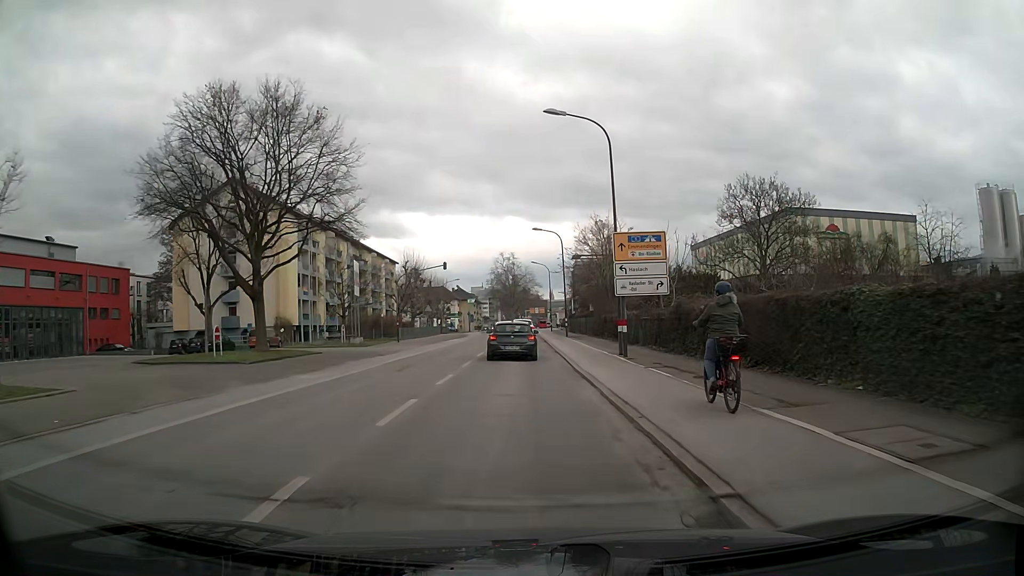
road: secondary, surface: asphalt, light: Day
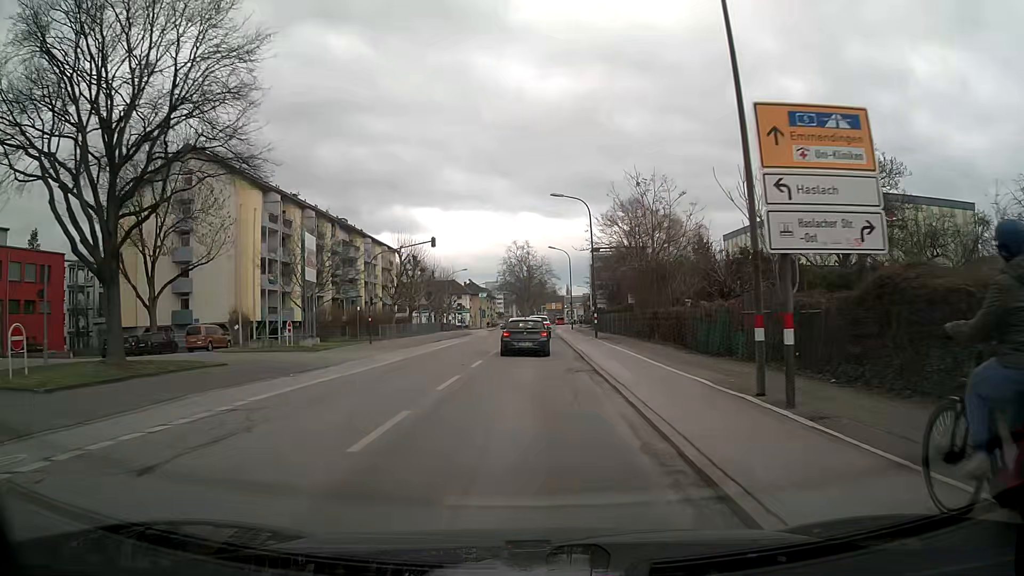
(-0.1, +13.9) m; -2°
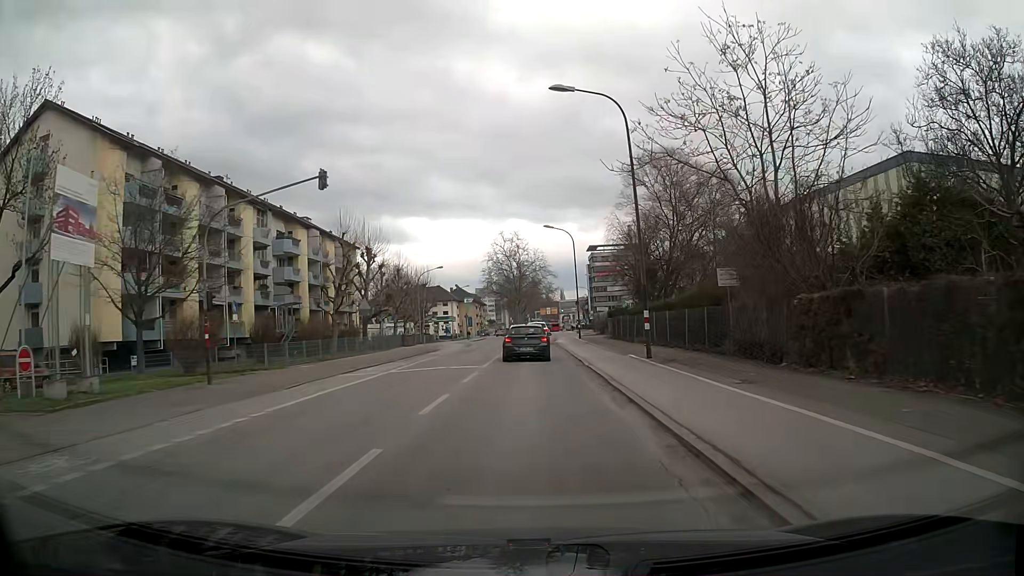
(+0.2, +20.5) m; +1°
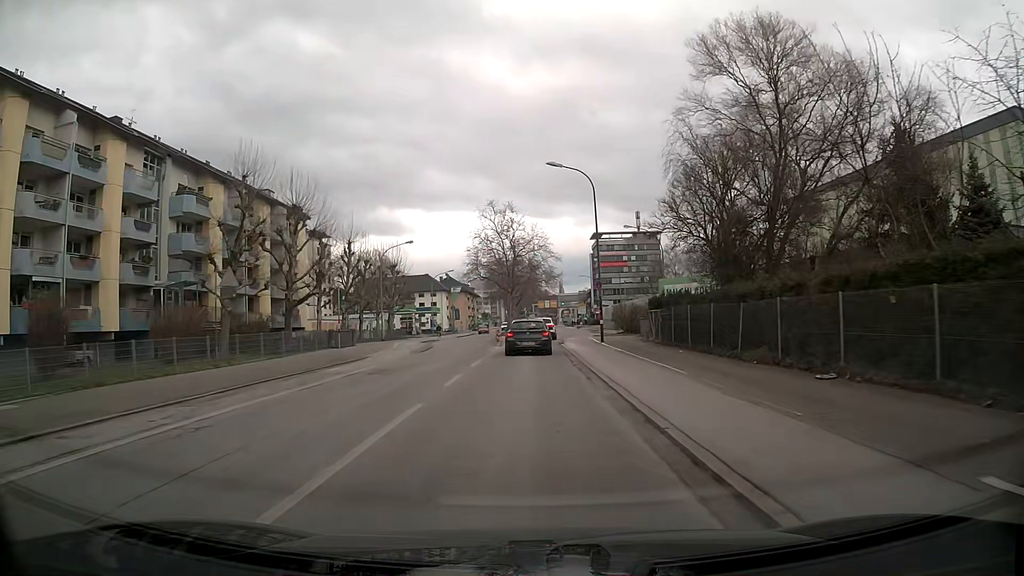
(+0.1, +20.2) m; 0°
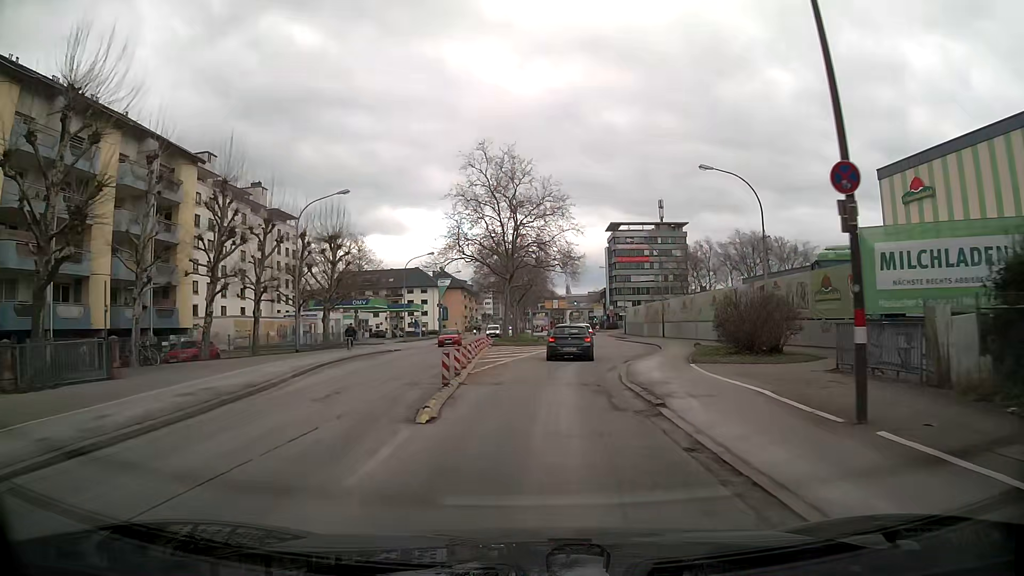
(-0.3, +26.6) m; 0°
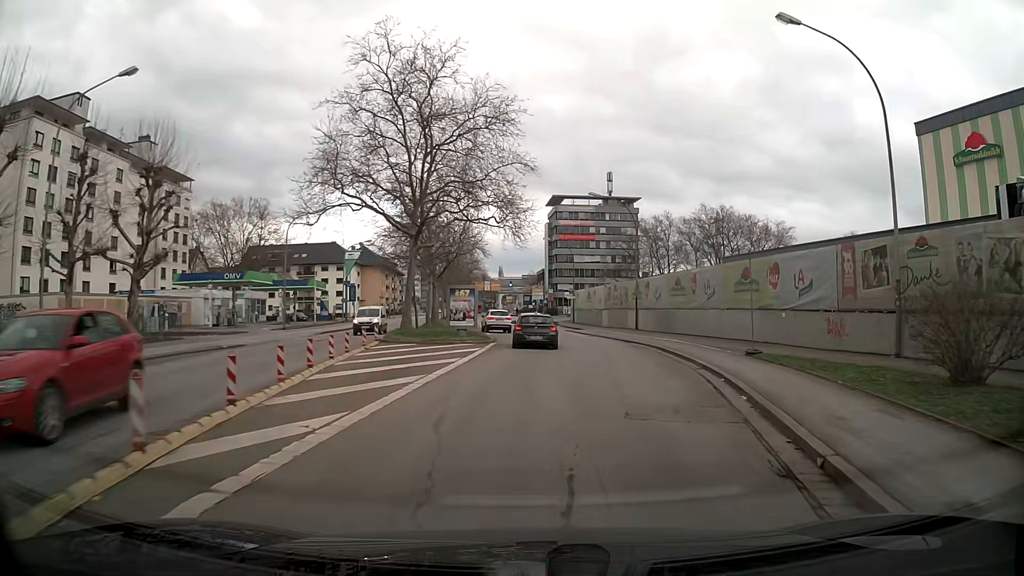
(+0.5, +19.6) m; +6°
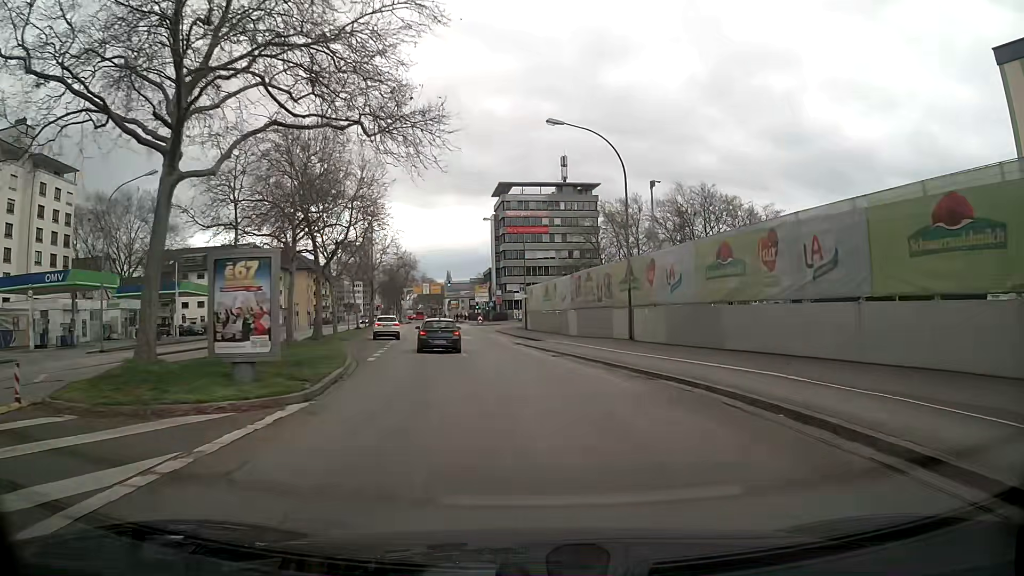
(+1.0, +19.8) m; +4°
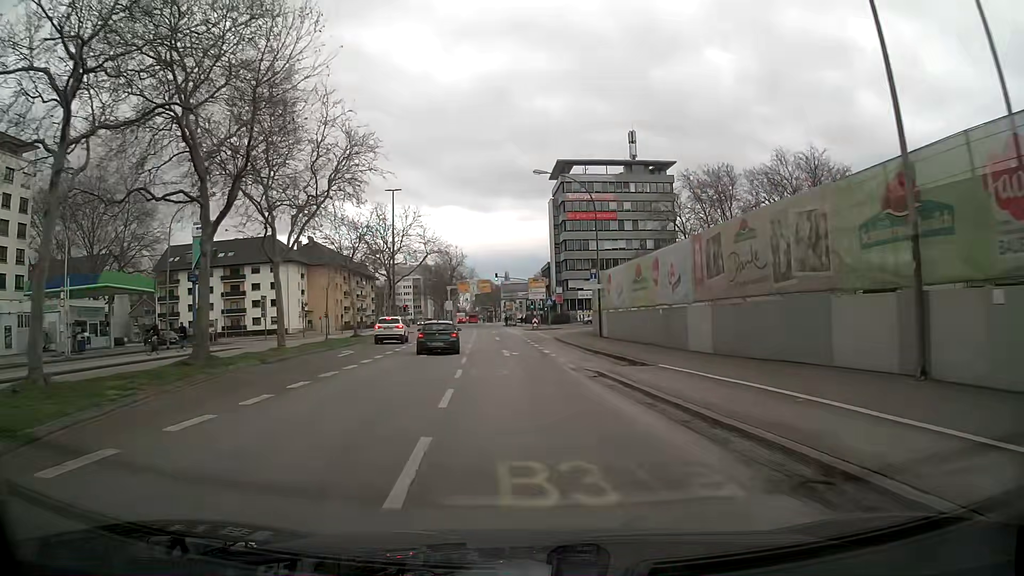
(-0.9, +20.3) m; -6°
(0, +10) (-1, +20) (-1, +30) (-2, +40) (-2, +50) (-3, +60) (-3, +70) (-4, +80) (-5, +90) (-5, +100) m
